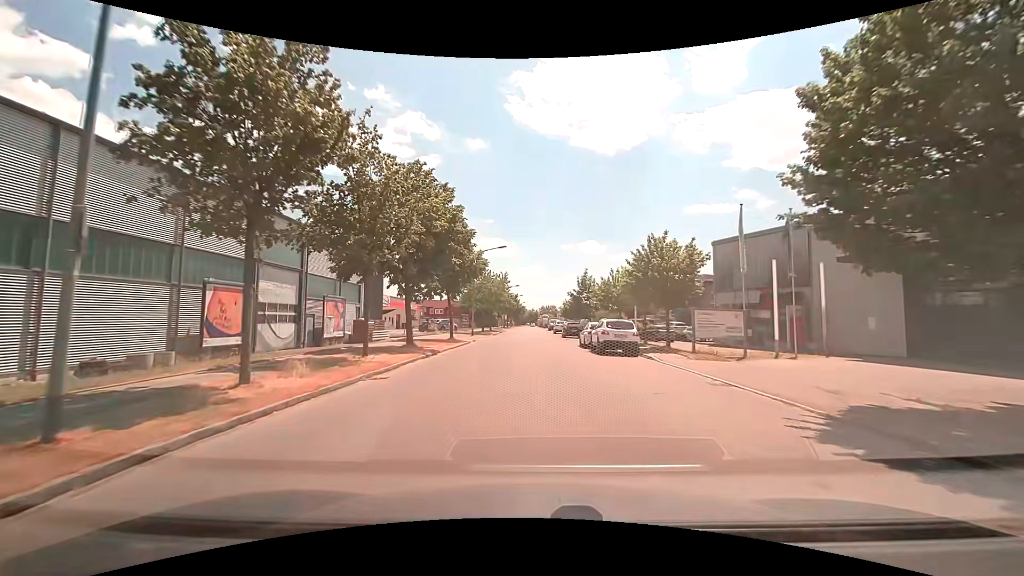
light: Day
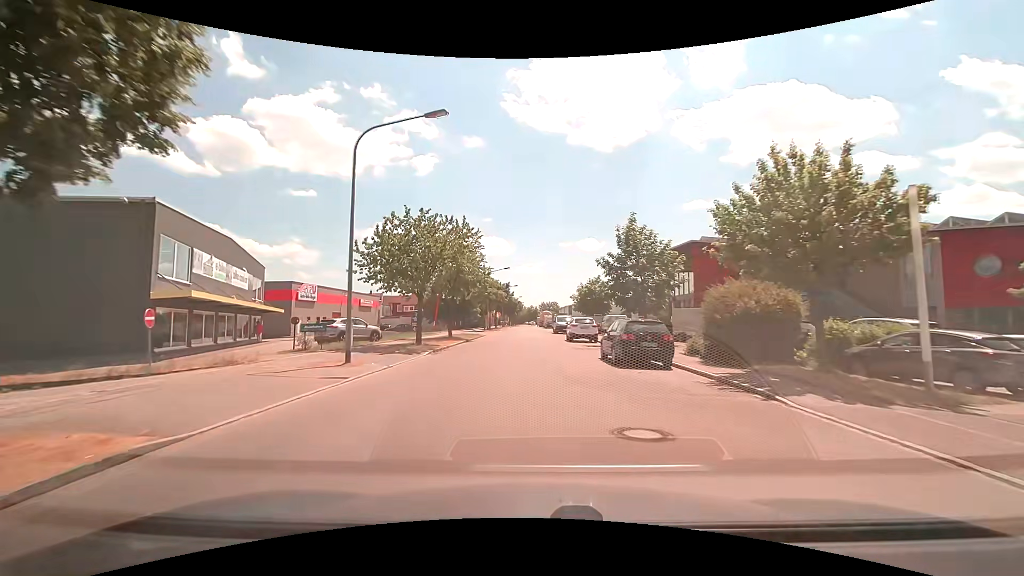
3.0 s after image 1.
(+0.3, +31.0) m; +1°
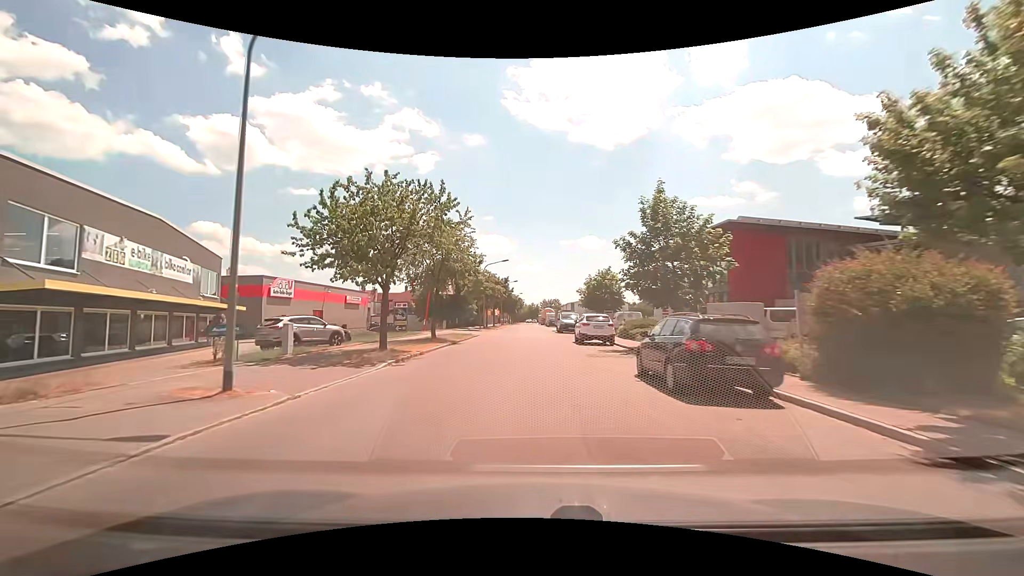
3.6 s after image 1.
(-0.1, +6.4) m; -1°
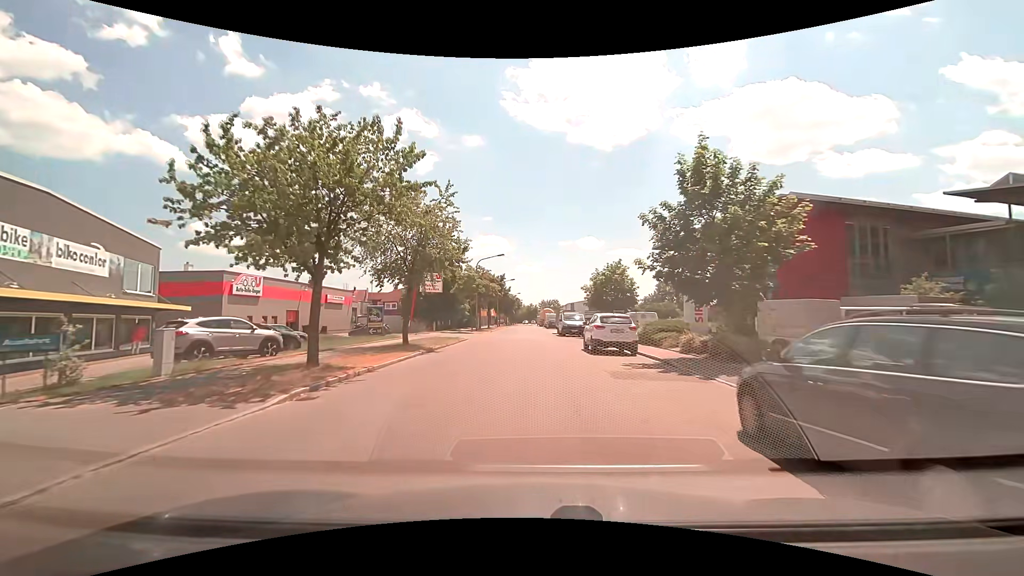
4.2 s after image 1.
(0.0, +6.2) m; 0°
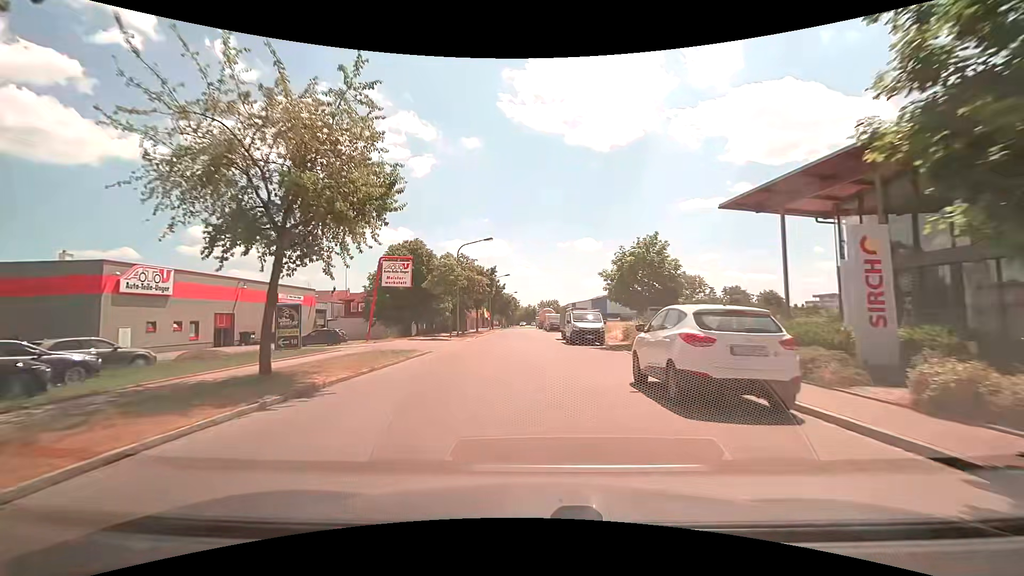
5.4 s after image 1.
(+0.2, +12.3) m; 0°
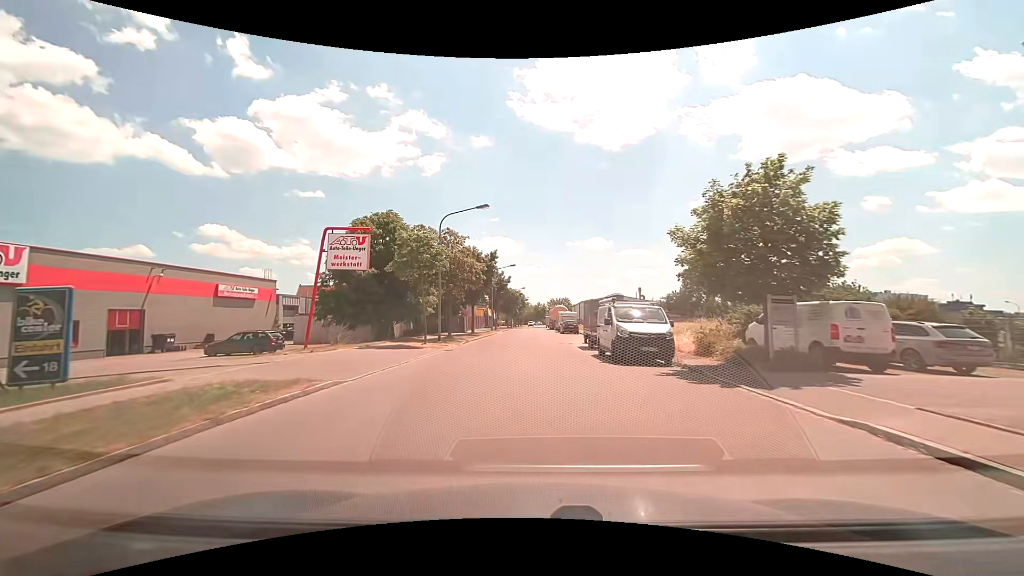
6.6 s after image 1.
(-0.1, +12.3) m; -1°
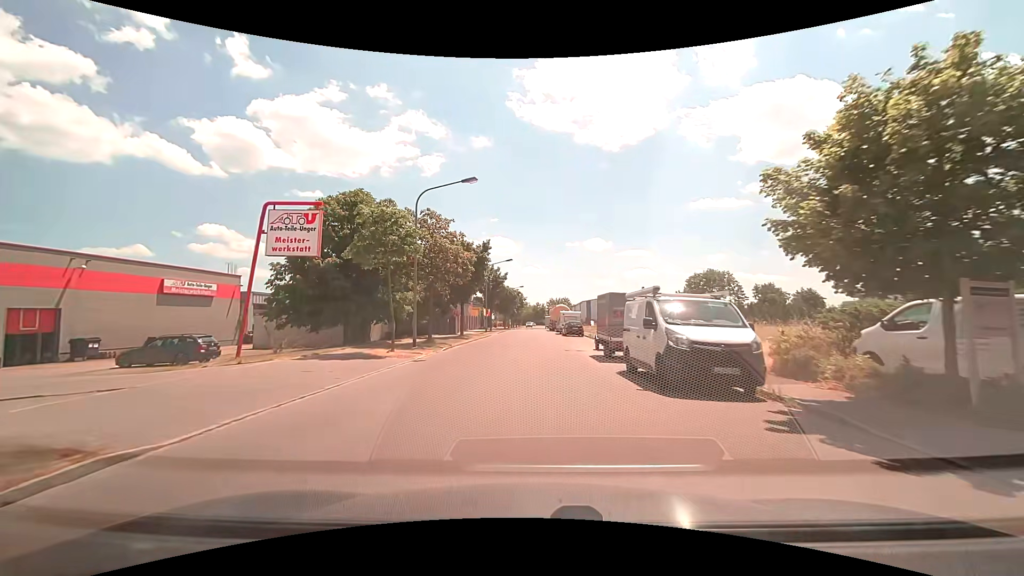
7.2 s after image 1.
(0.0, +6.2) m; 0°
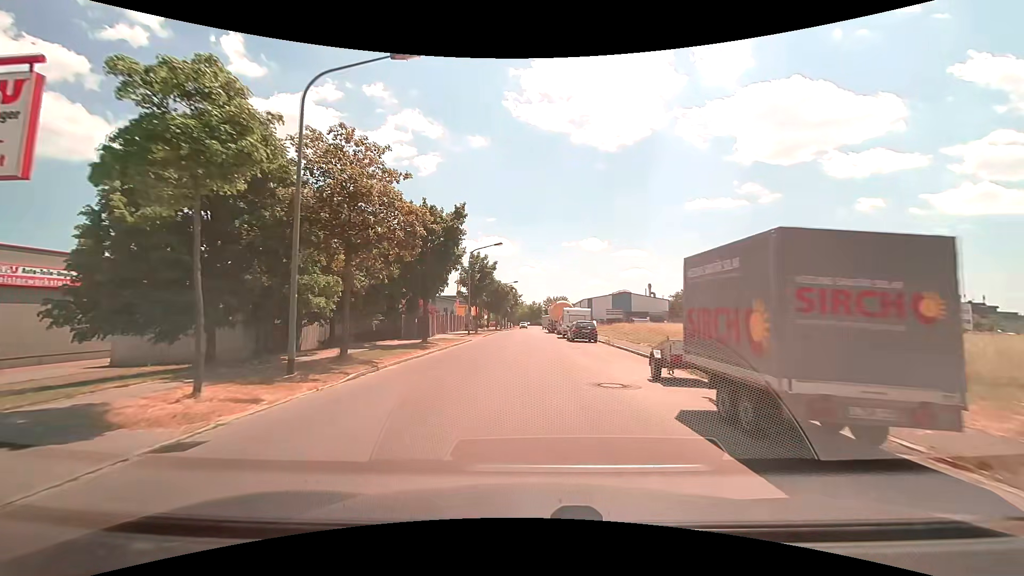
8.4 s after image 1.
(+0.1, +12.3) m; +1°
(0, +10) (0, +20) (0, +30) (0, +40) (0, +50) (0, +60) (-1, +70) (-1, +80) (-1, +90) (-1, +100) m
